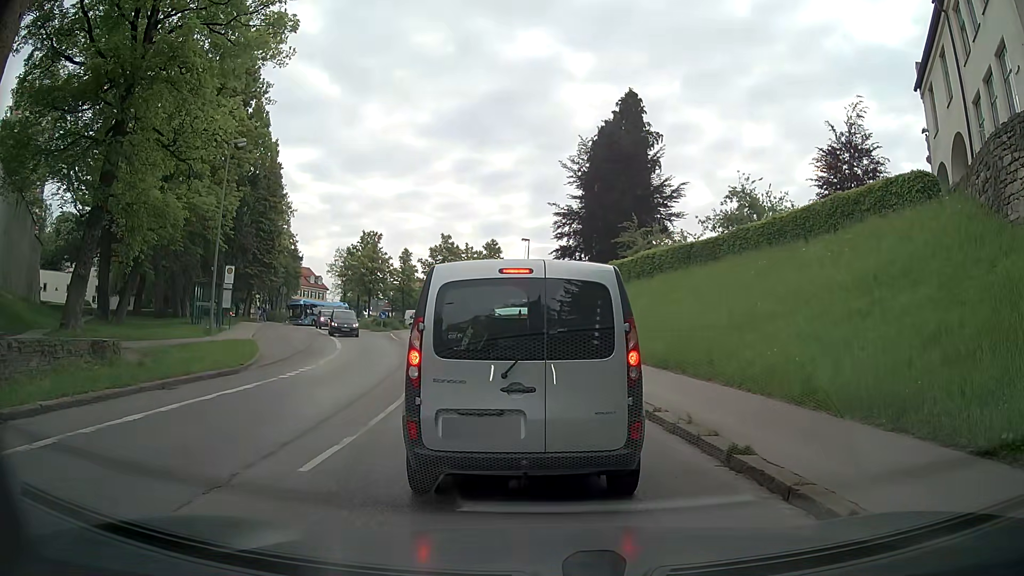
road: secondary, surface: asphalt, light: Day
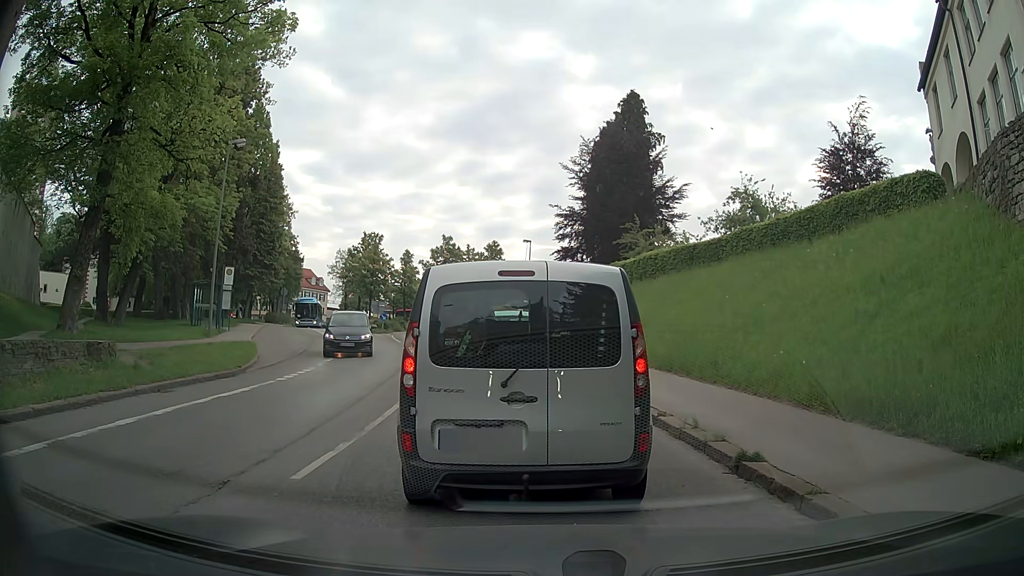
(0.0, +0.3) m; 0°
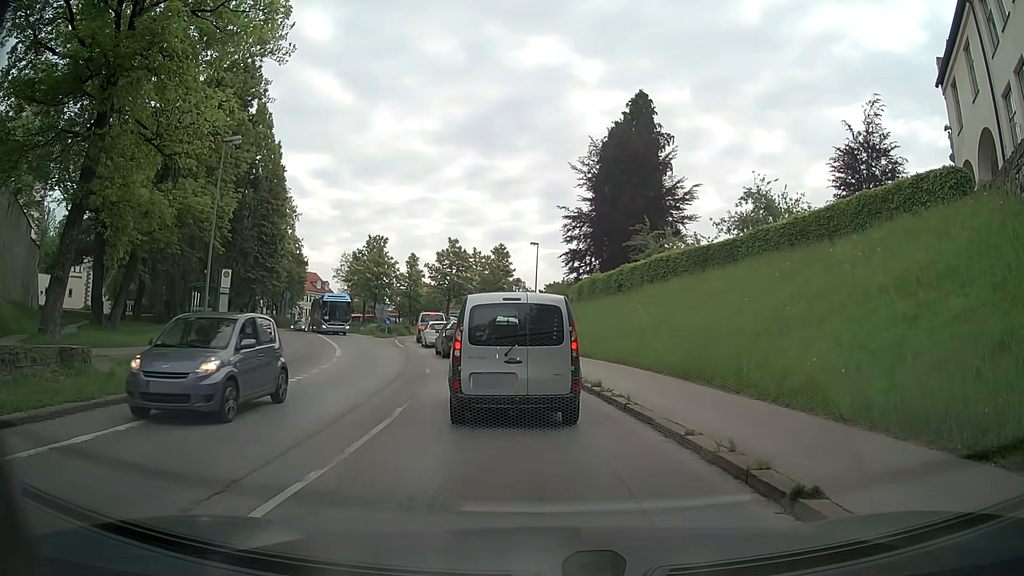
(0.0, +1.4) m; 0°
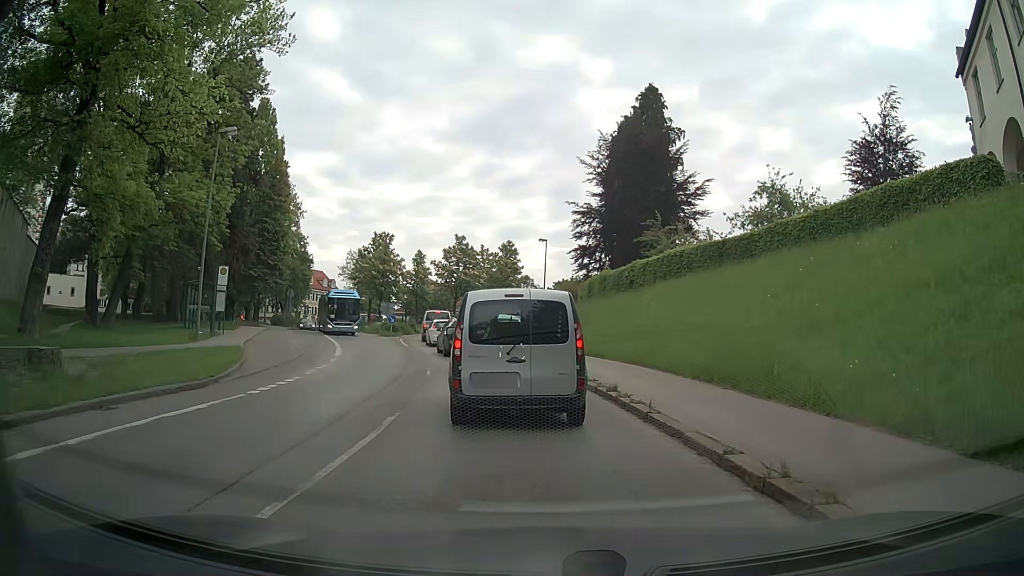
(0.0, +1.4) m; +2°
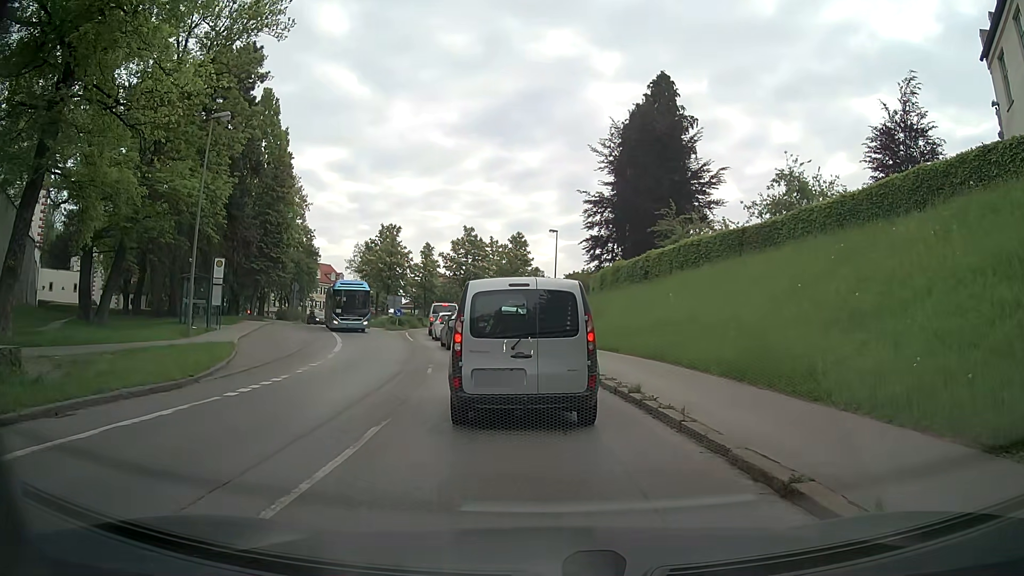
(0.0, +1.6) m; 0°
